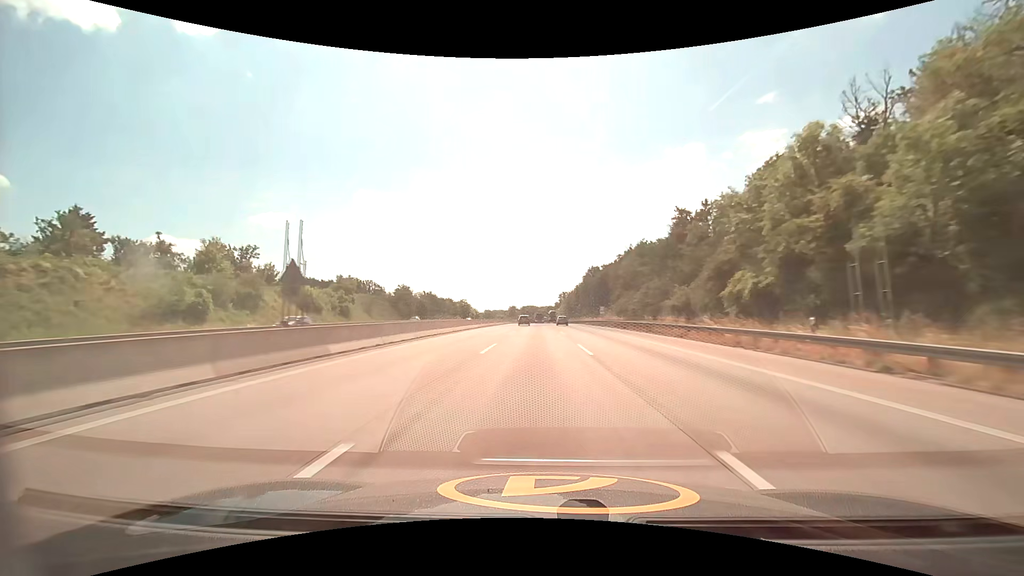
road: motorway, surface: asphalt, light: Day
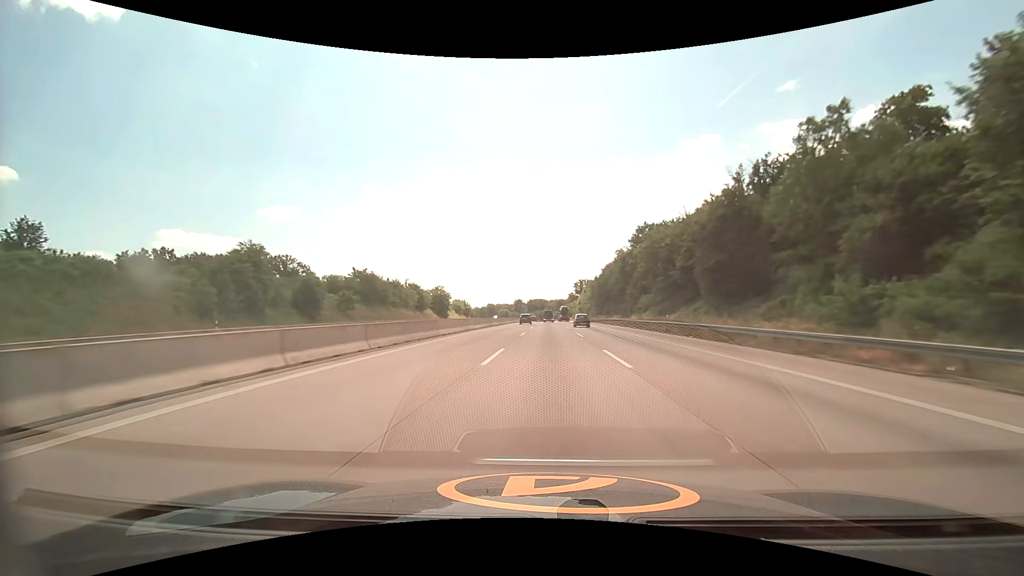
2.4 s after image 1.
(-0.7, +76.0) m; -1°
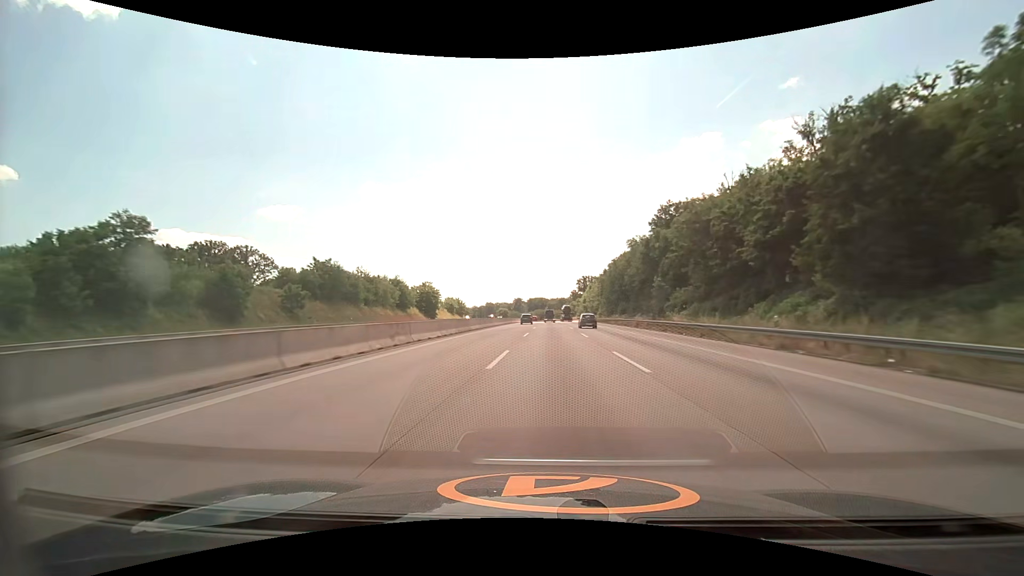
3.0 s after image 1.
(0.0, +18.8) m; 0°
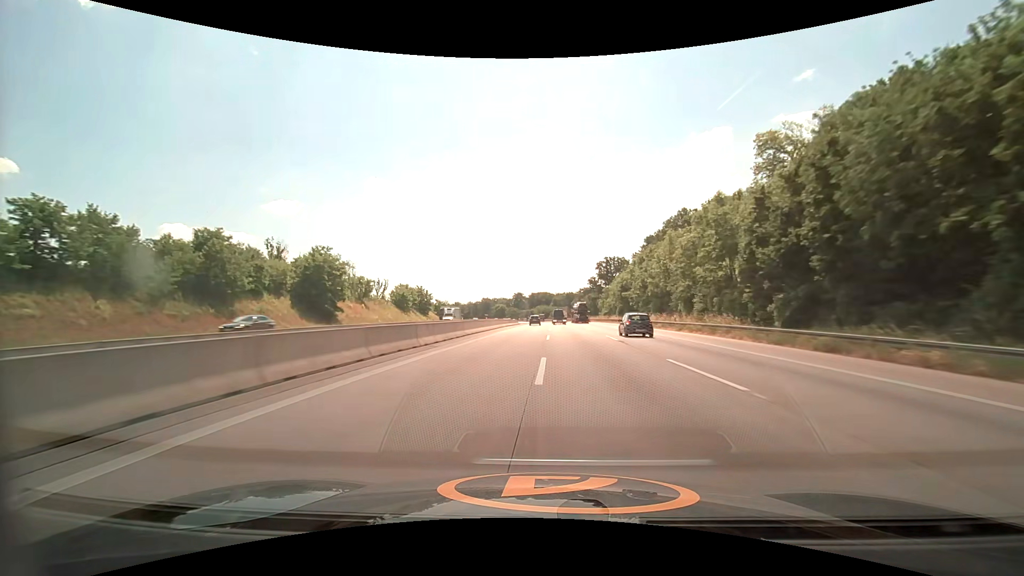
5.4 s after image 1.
(-0.3, +74.4) m; -1°
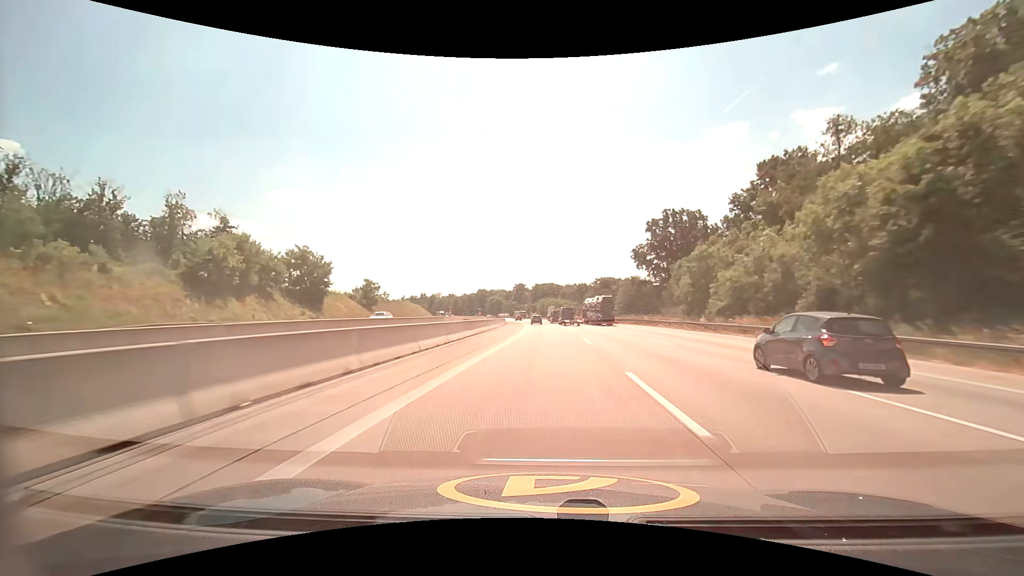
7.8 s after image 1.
(-0.3, +75.7) m; -1°
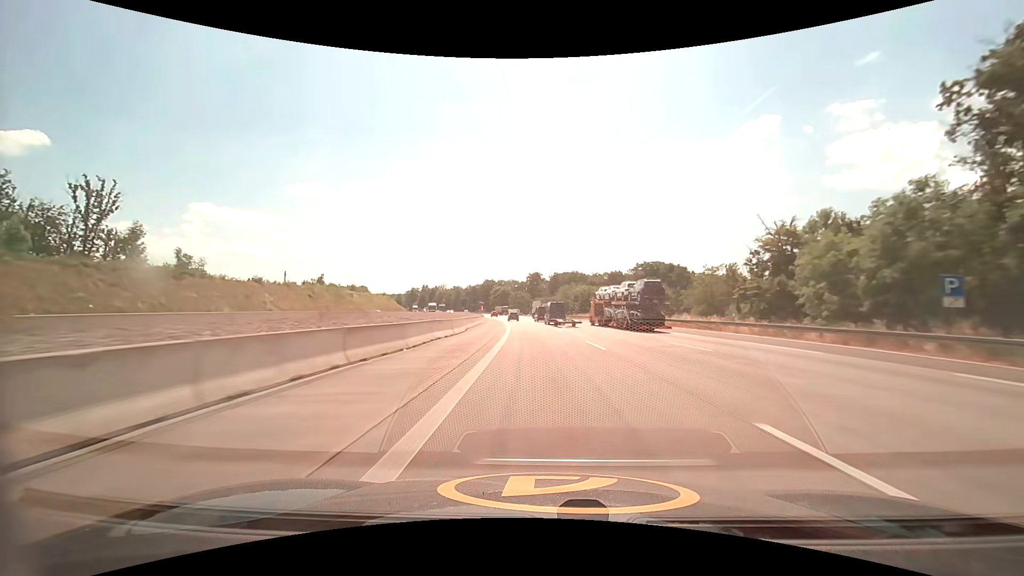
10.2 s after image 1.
(-1.0, +77.2) m; -2°
(0, +10) (0, +20) (-1, +30) (-1, +40) (-2, +50) (-3, +60) (-3, +70) (-5, +80) (-6, +90) (-7, +100) m
